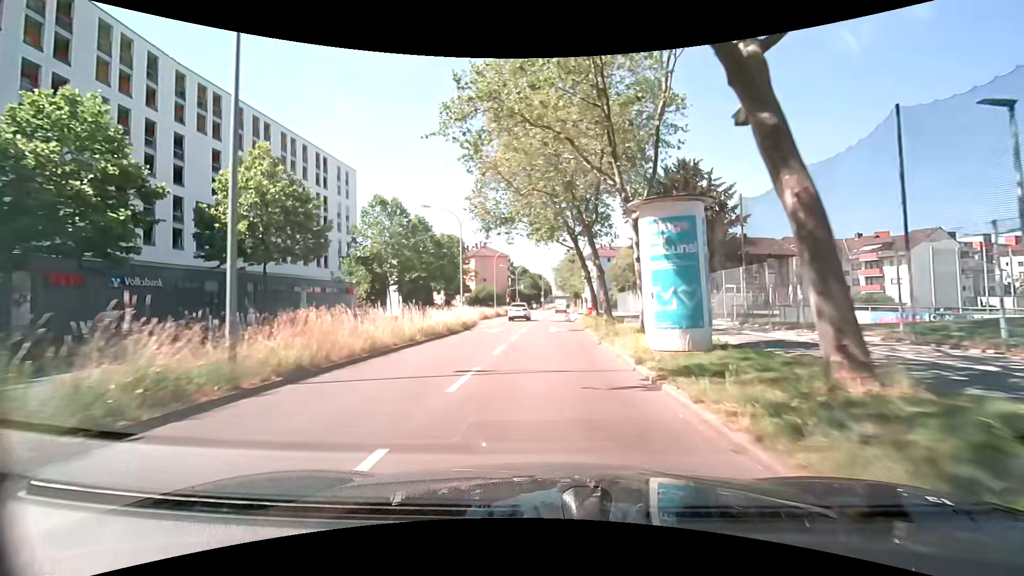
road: secondary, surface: asphalt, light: Day
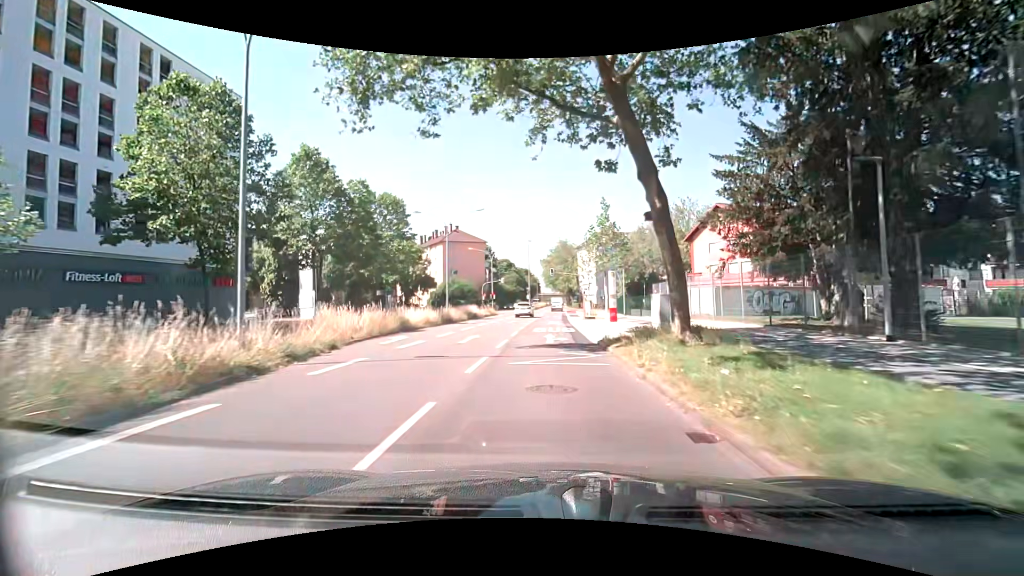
(+0.3, +28.5) m; +1°
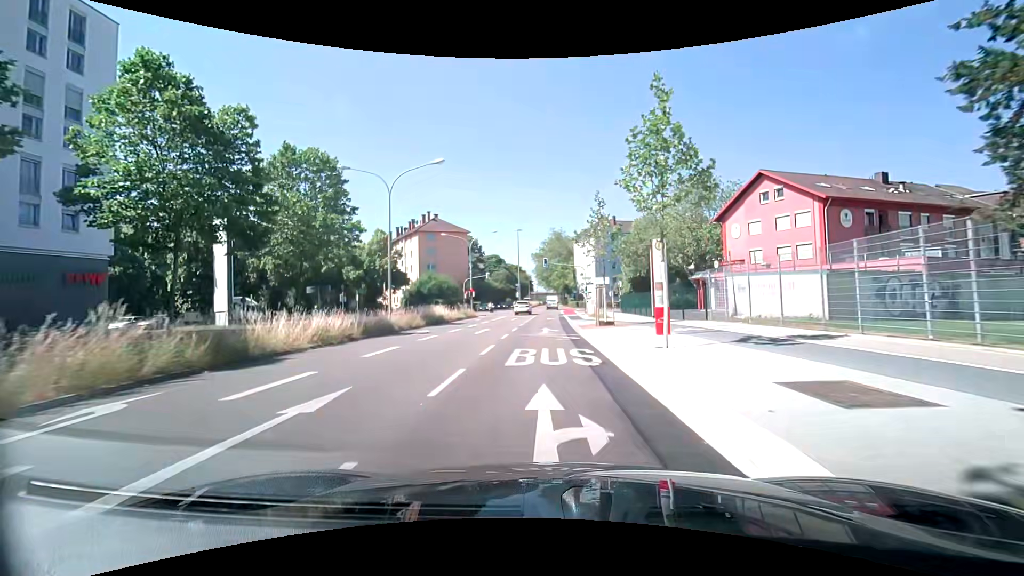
(+0.1, +14.6) m; -2°
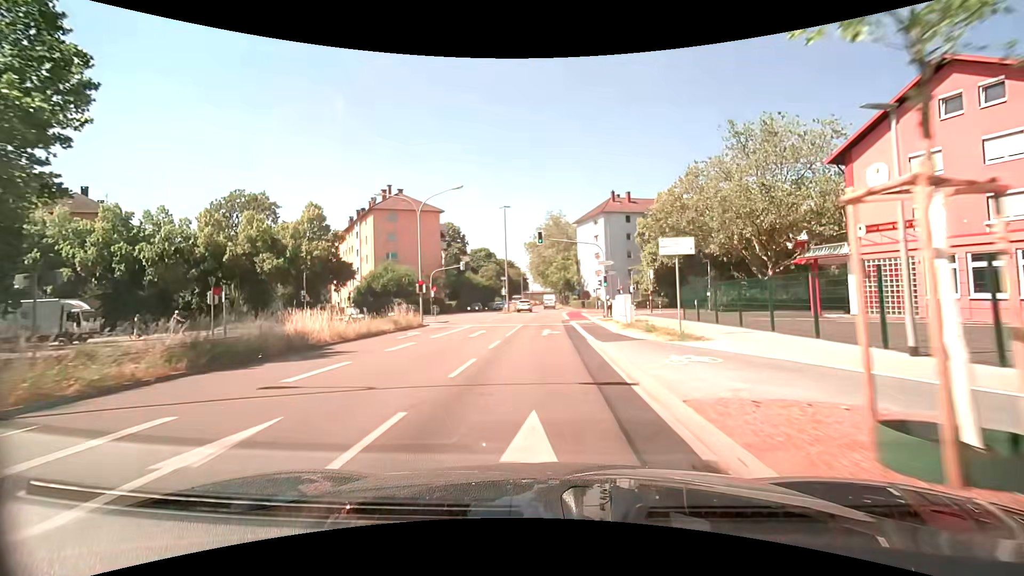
(+1.2, +22.0) m; +3°
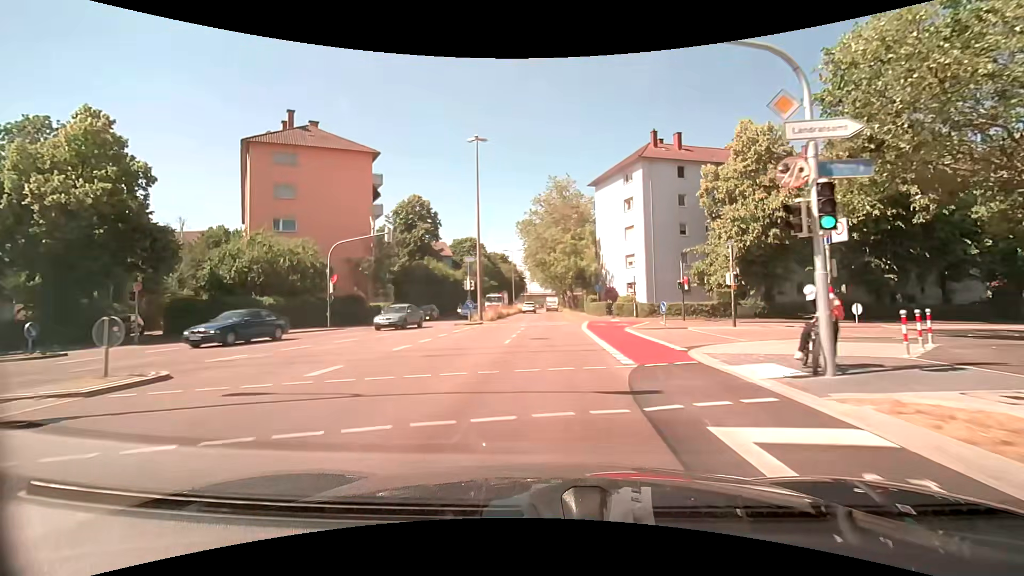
(+0.1, +29.5) m; 0°
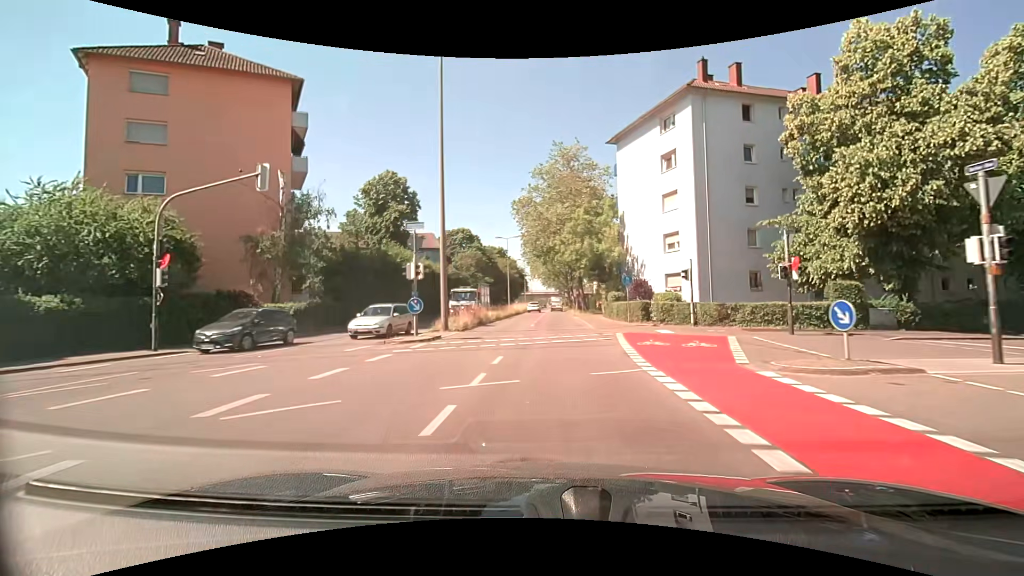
(+0.1, +14.8) m; 0°
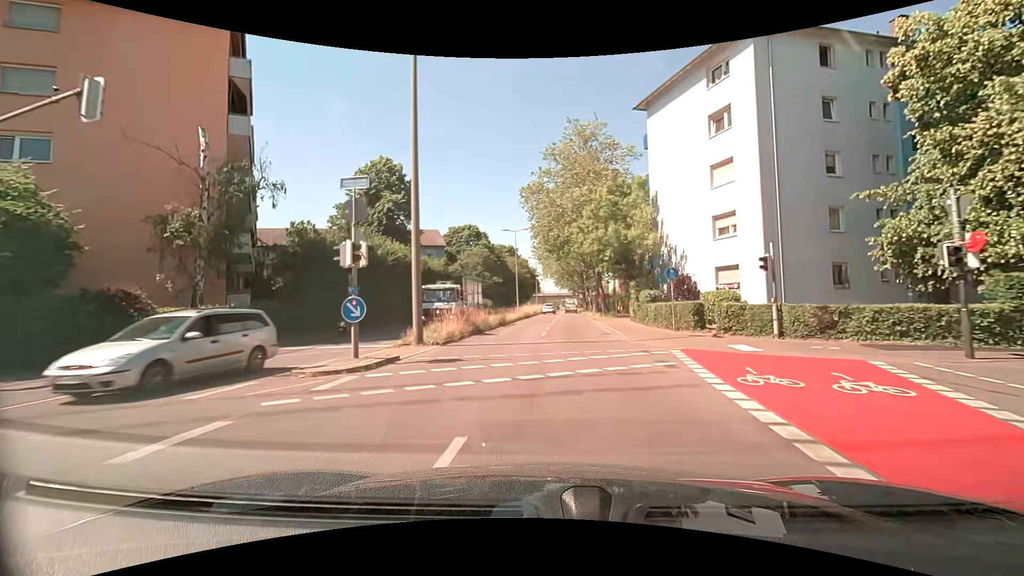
(-0.1, +7.5) m; -2°
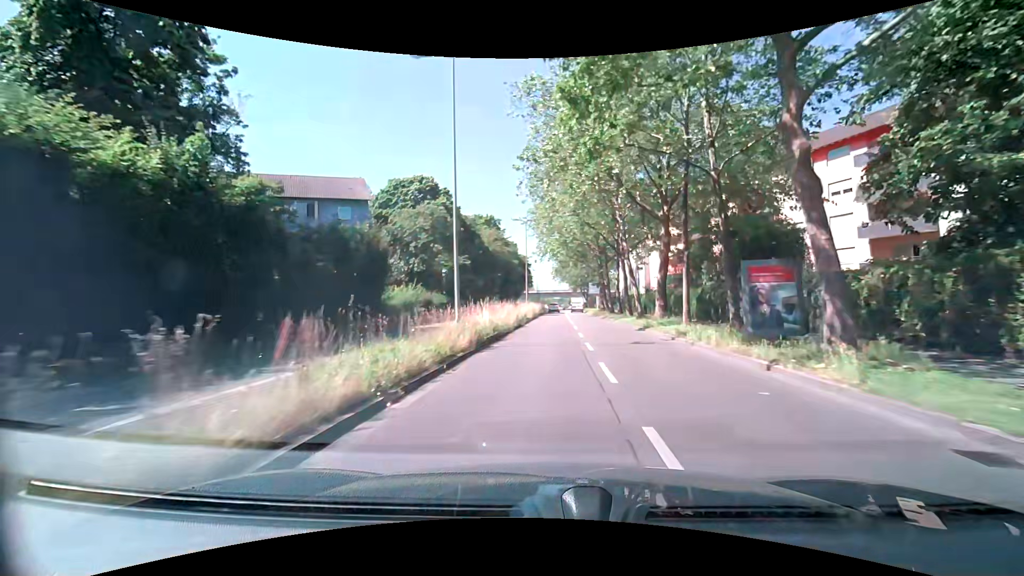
(-0.5, +37.9) m; +1°
(0, +10) (0, +20) (+1, +30) (+1, +40) (+1, +50) (+2, +60) (+2, +70) (+2, +80) (+3, +90) (+2, +100) m
